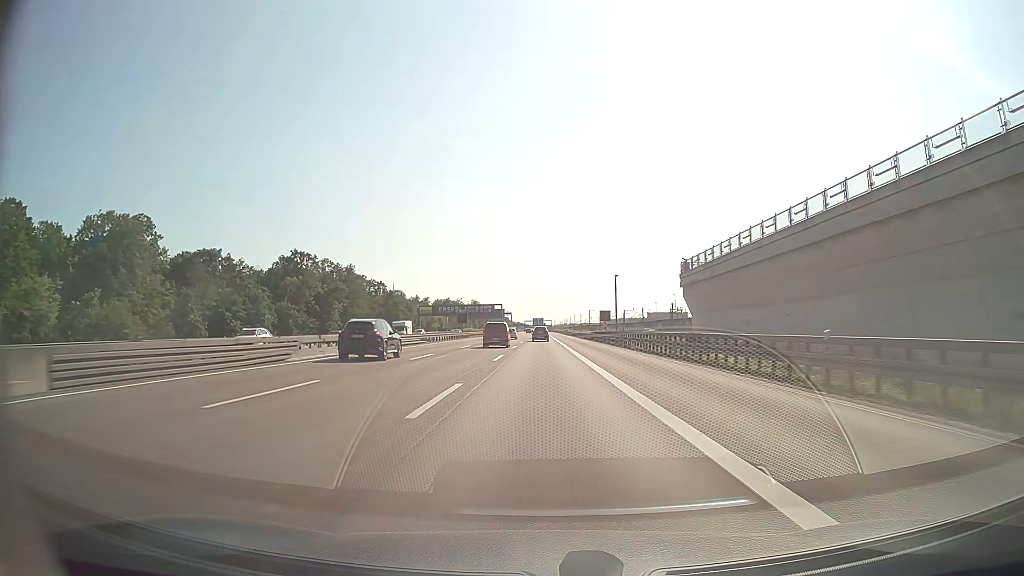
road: motorway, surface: asphalt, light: Day
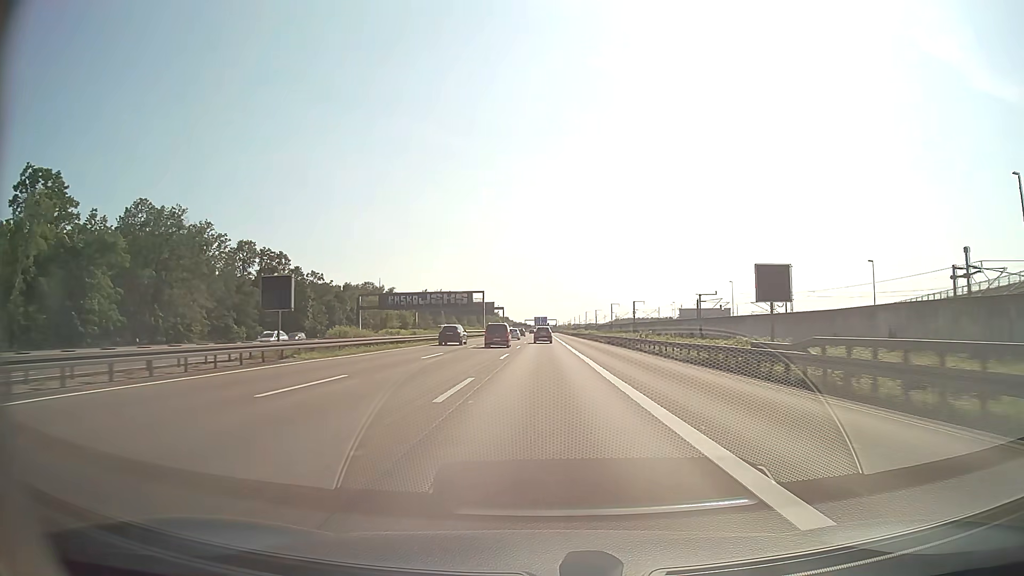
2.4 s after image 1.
(-0.2, +69.8) m; 0°
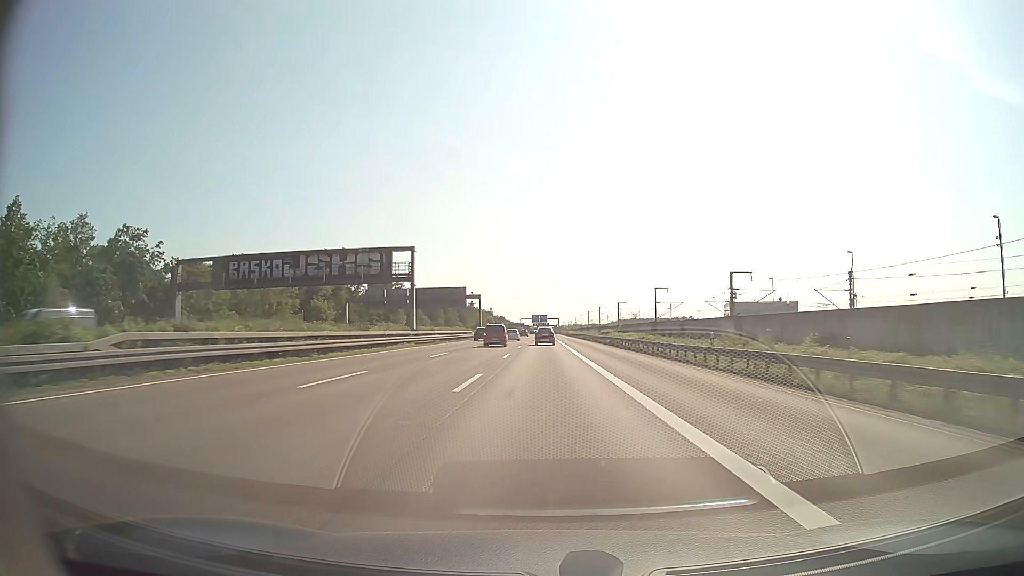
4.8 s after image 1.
(+0.1, +69.8) m; 0°
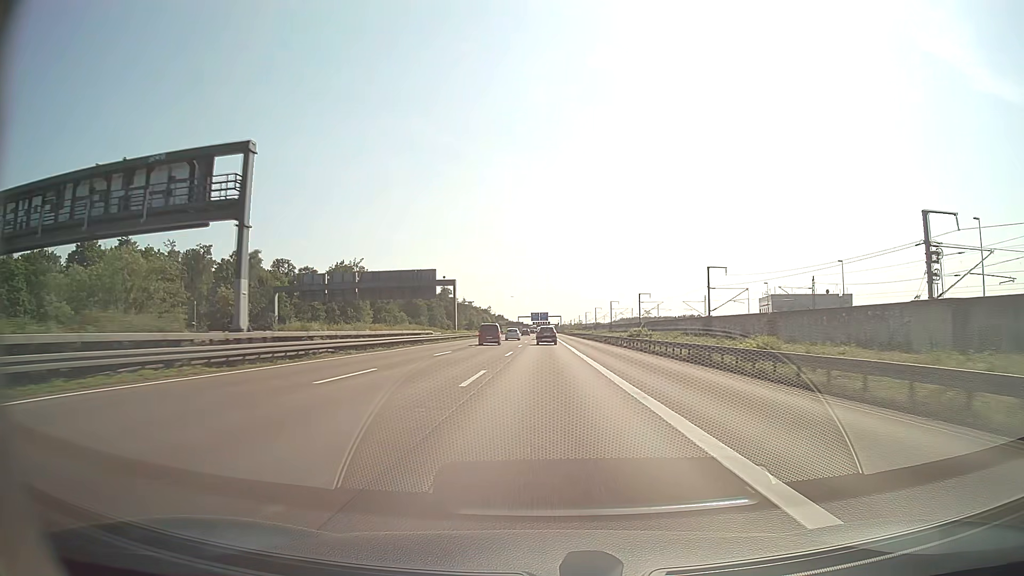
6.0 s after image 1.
(0.0, +34.9) m; 0°
(0, +10) (0, +20) (0, +30) (0, +40) (0, +50) (0, +60) (0, +70) (0, +80) (0, +90) (0, +100) m
